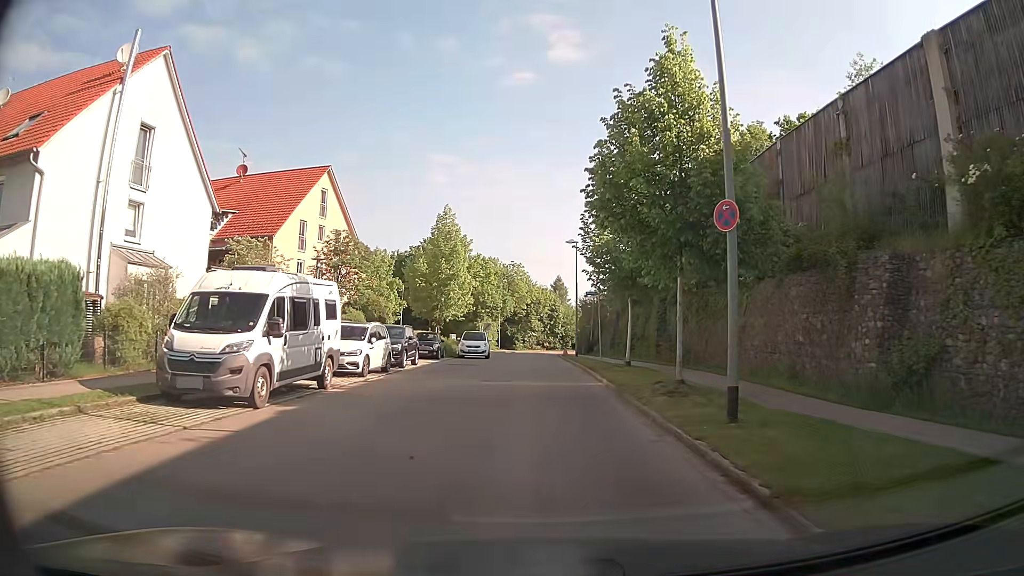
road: residential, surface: asphalt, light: Day
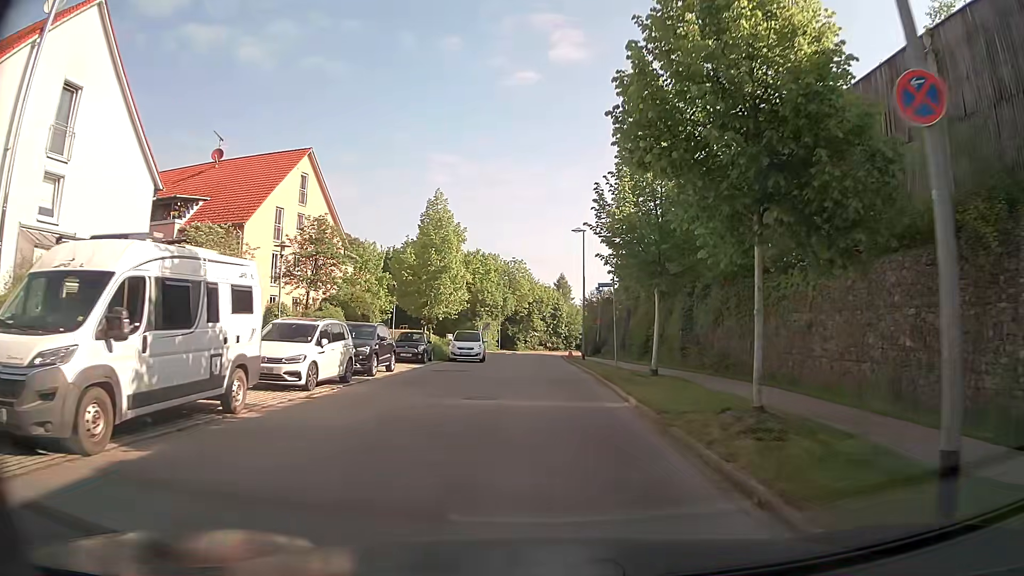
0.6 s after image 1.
(0.0, +5.0) m; -1°
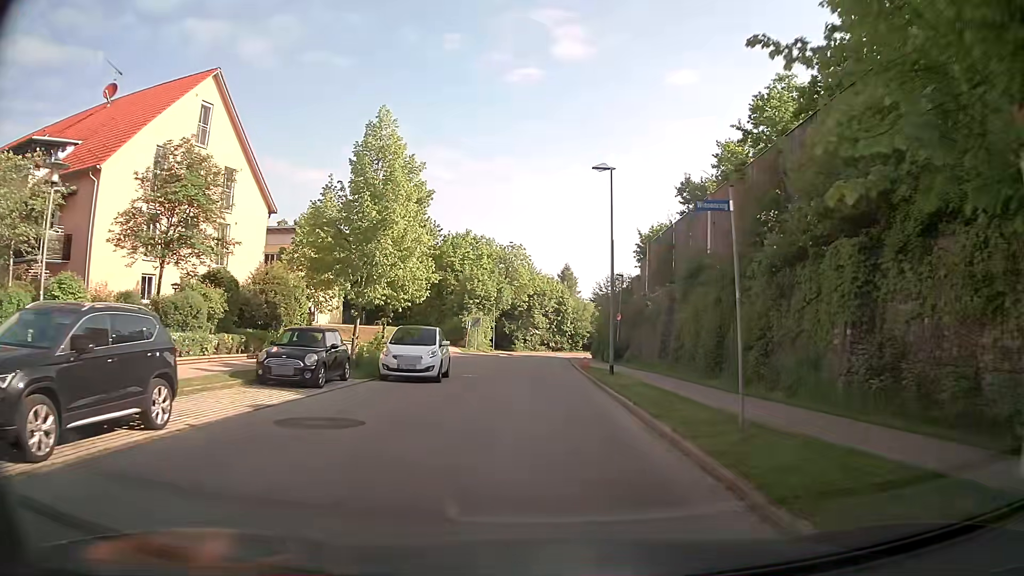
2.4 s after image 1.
(+0.1, +14.8) m; 0°
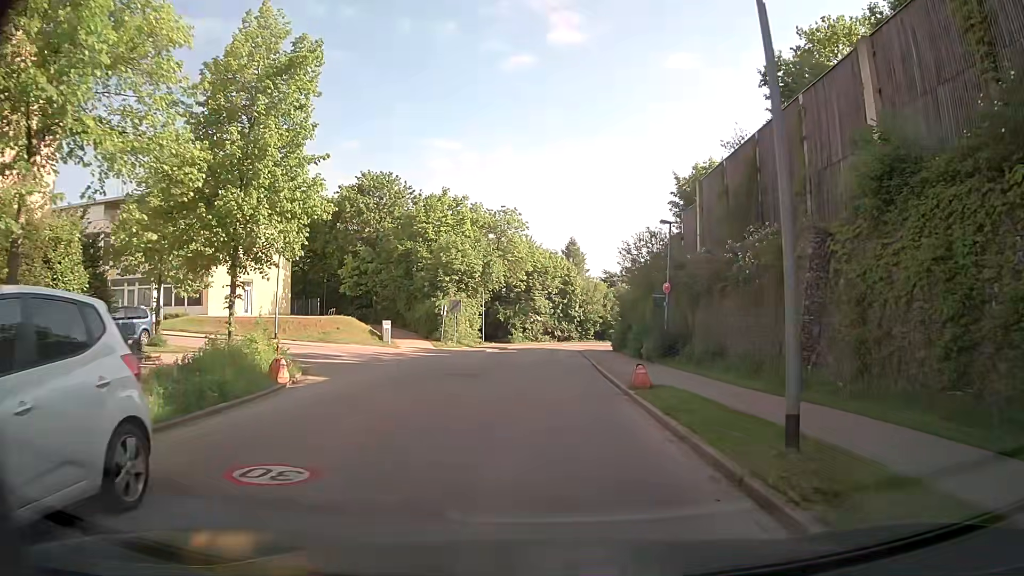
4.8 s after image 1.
(+0.1, +17.4) m; -1°
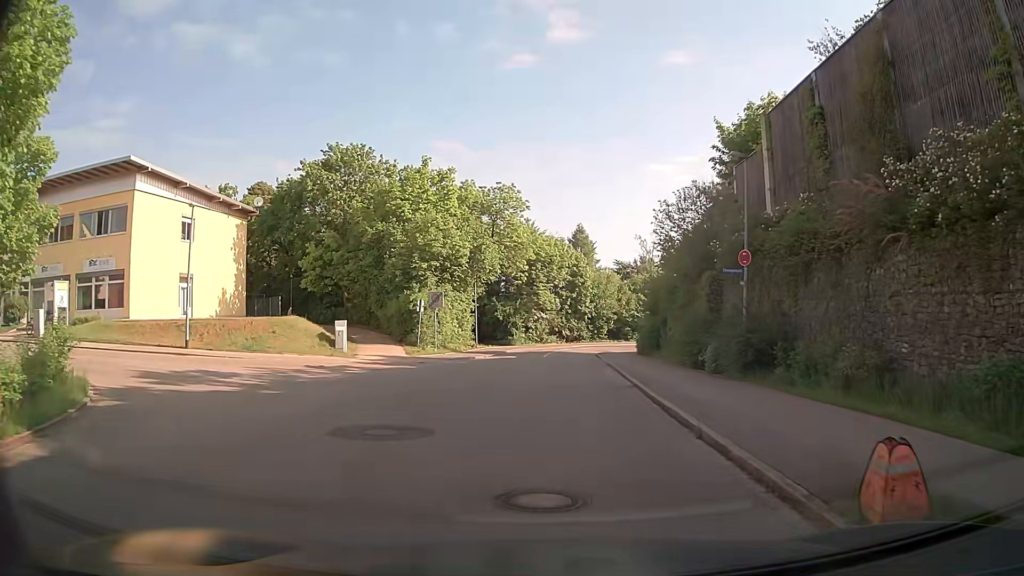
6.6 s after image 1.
(+0.1, +10.9) m; +1°
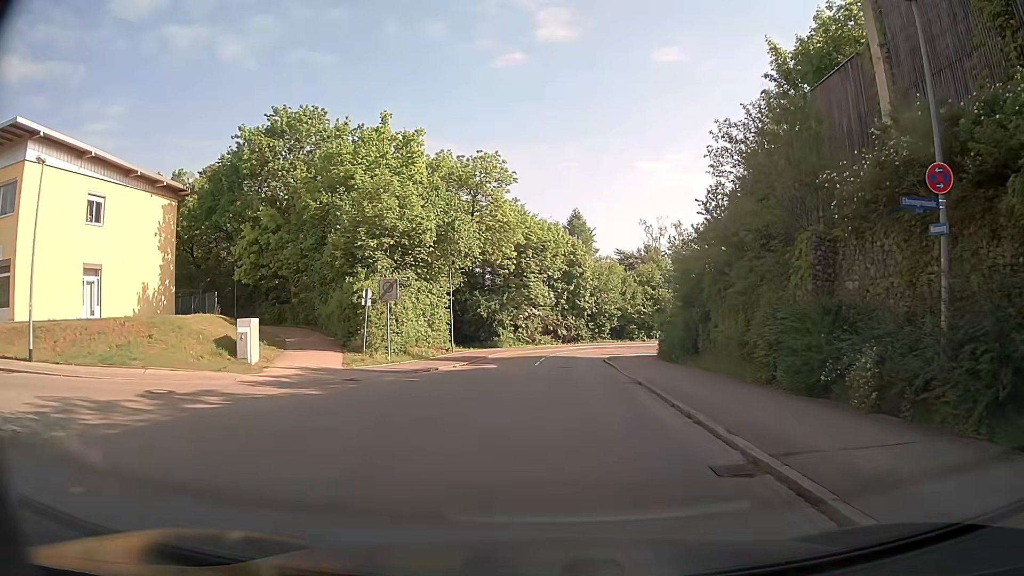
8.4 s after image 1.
(-0.1, +10.1) m; 0°
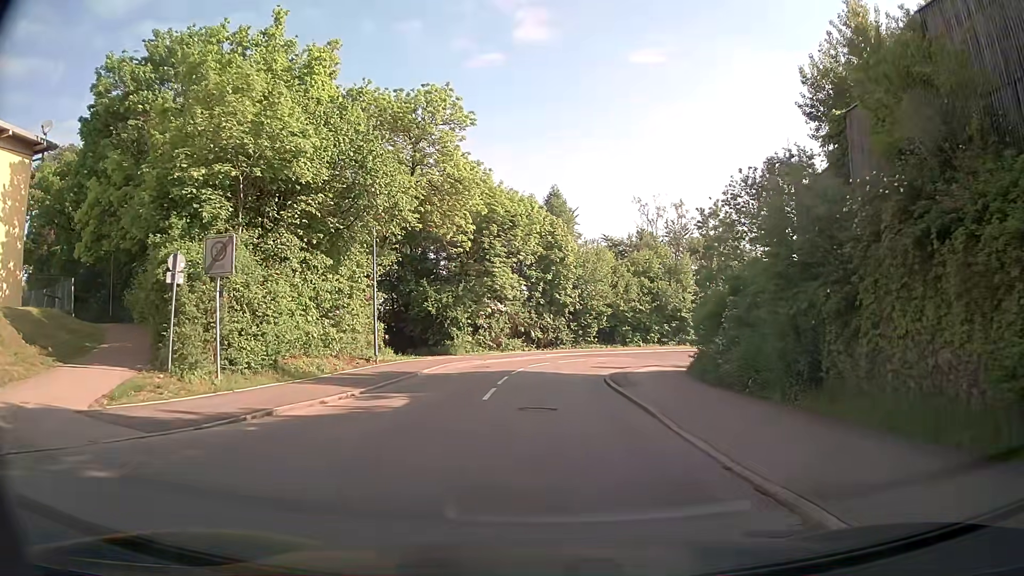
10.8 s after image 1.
(+0.1, +13.4) m; +1°
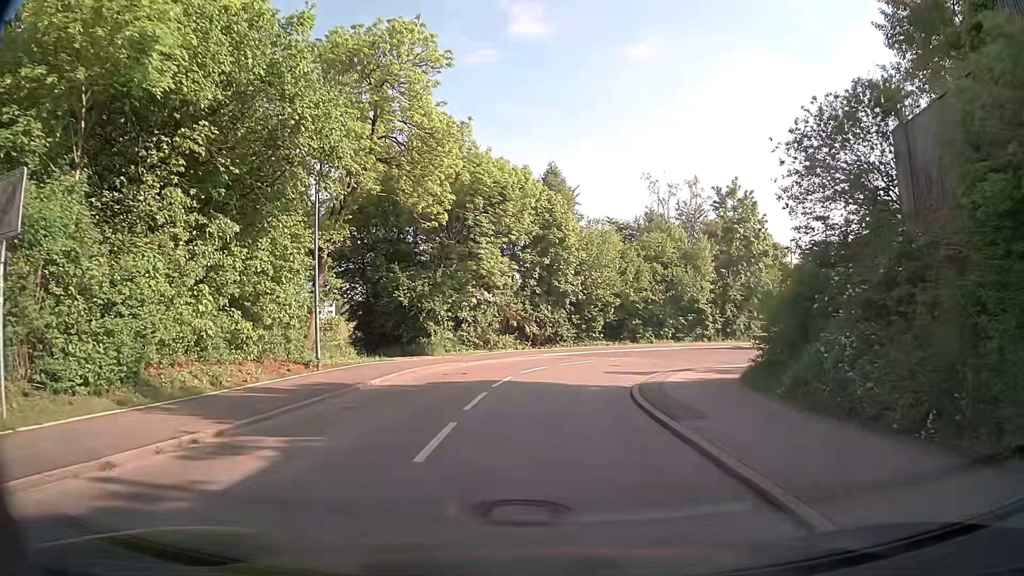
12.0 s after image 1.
(+0.1, +7.3) m; +1°
(0, +10) (0, +20) (+4, +29) (+12, +36) (+21, +40) (+30, +43) (+39, +48) (+41, +57) (+39, +67) (+36, +76) m
